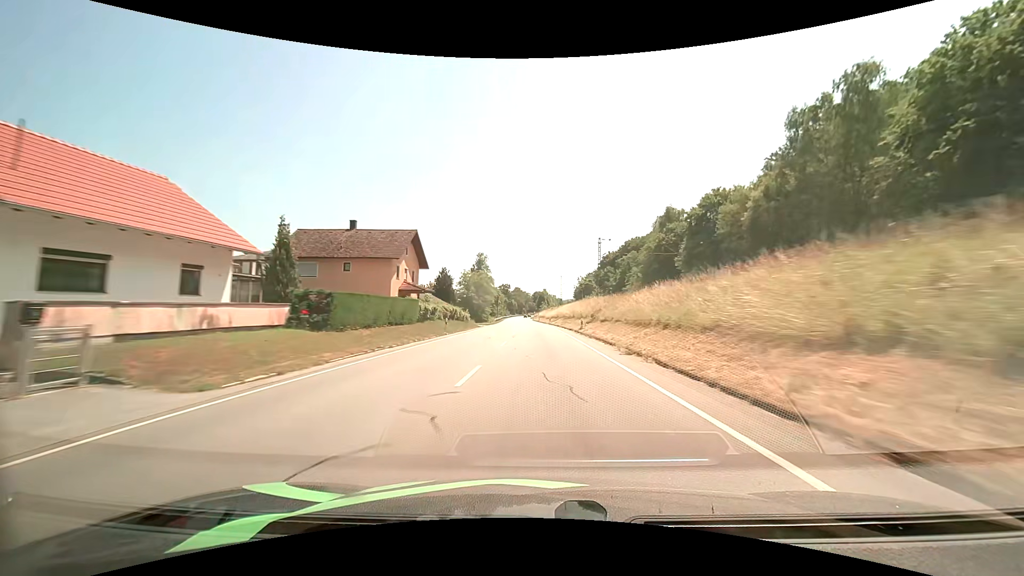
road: primary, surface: asphalt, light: Day
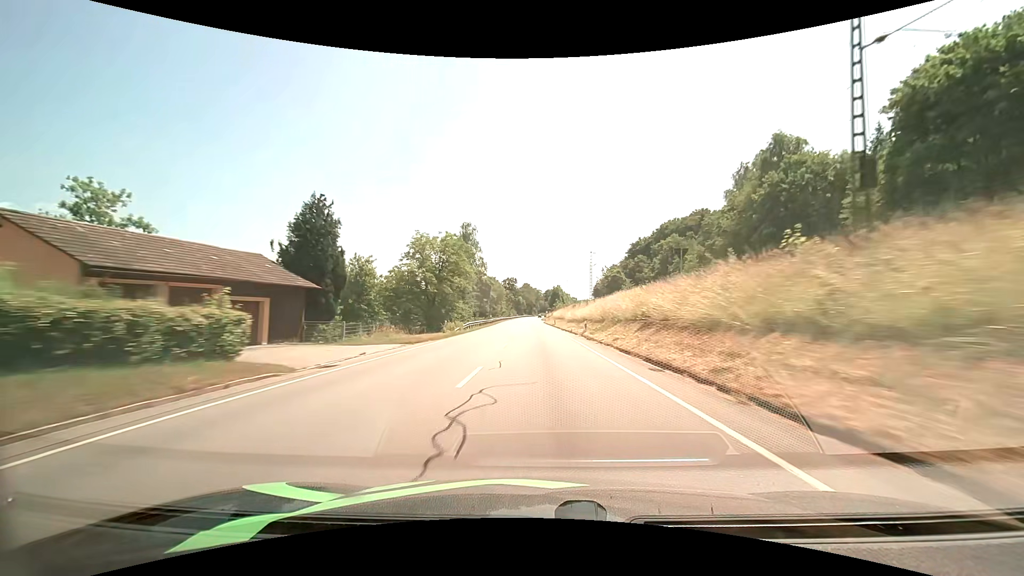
(-0.4, +49.0) m; -1°
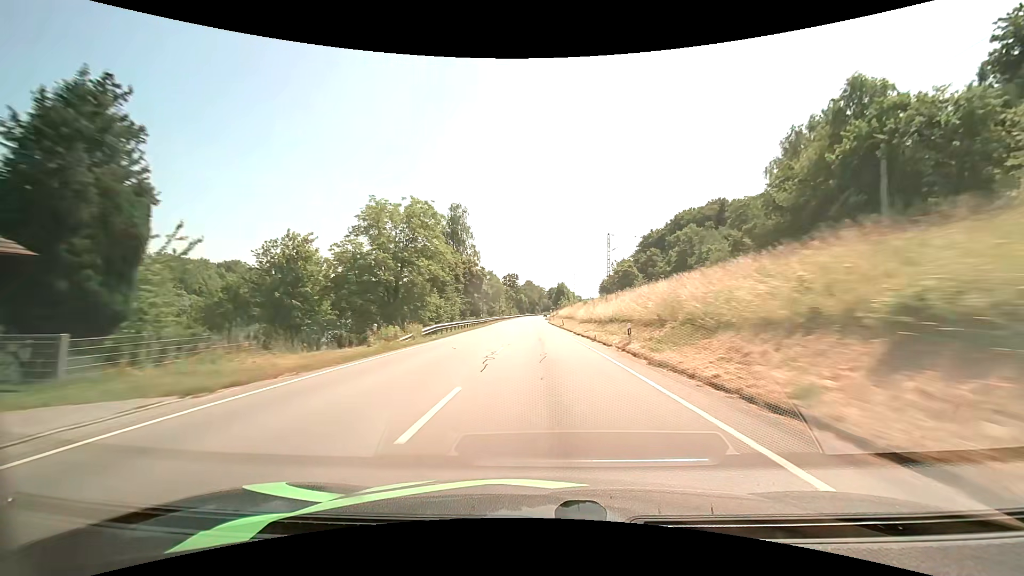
(0.0, +16.4) m; 0°
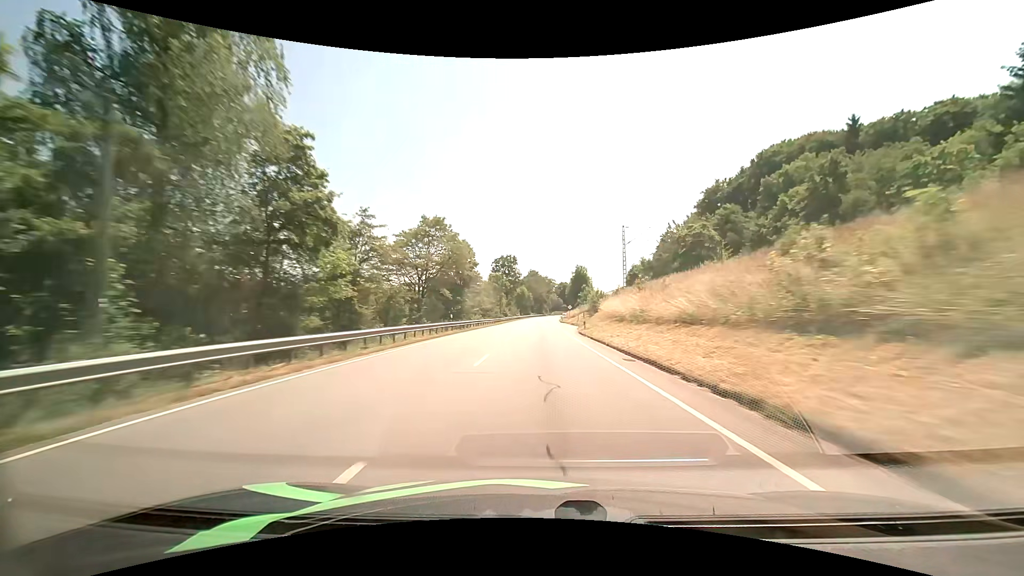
(-0.6, +65.9) m; -1°
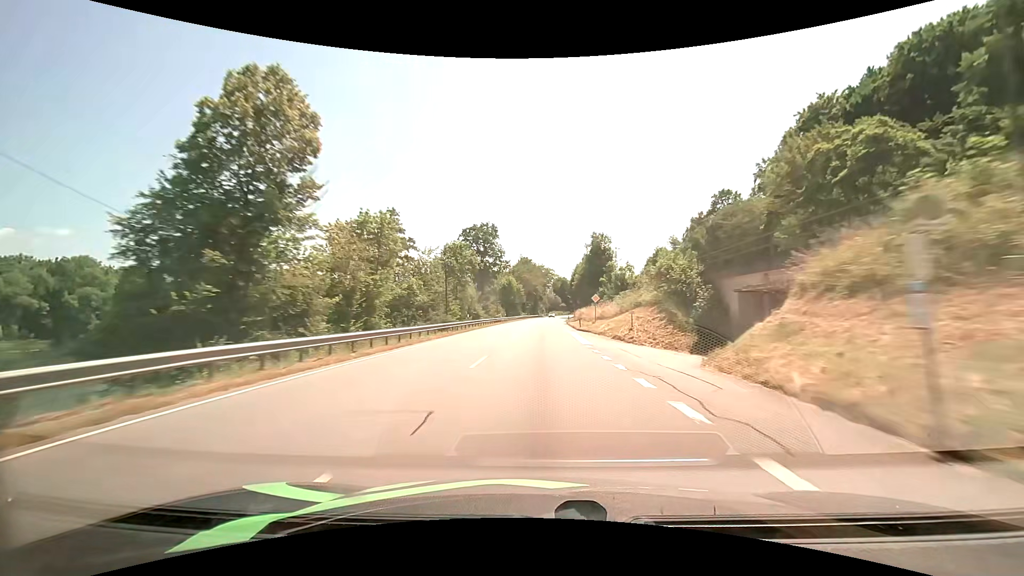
(0.0, +49.3) m; 0°
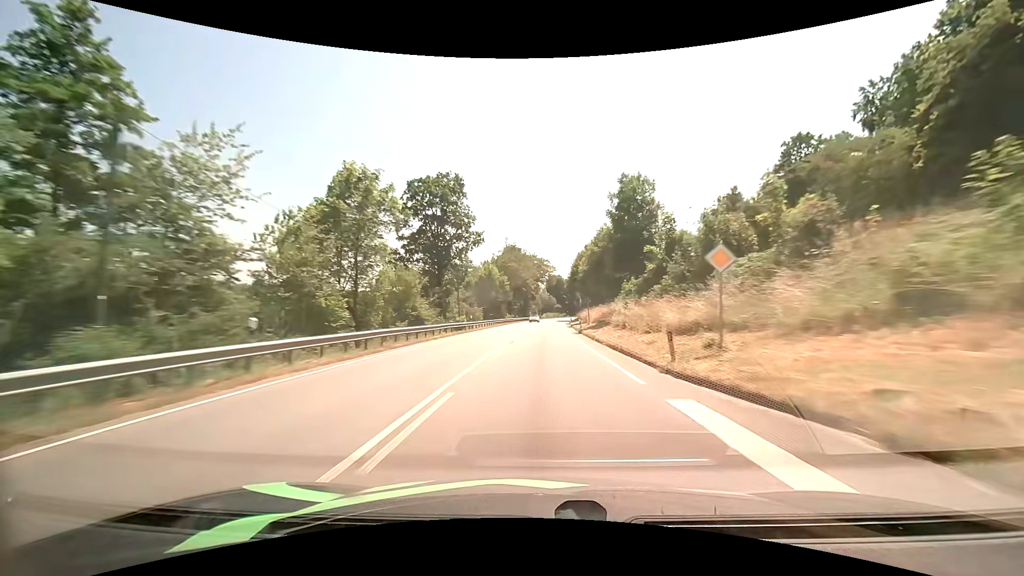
(+0.4, +32.6) m; +1°
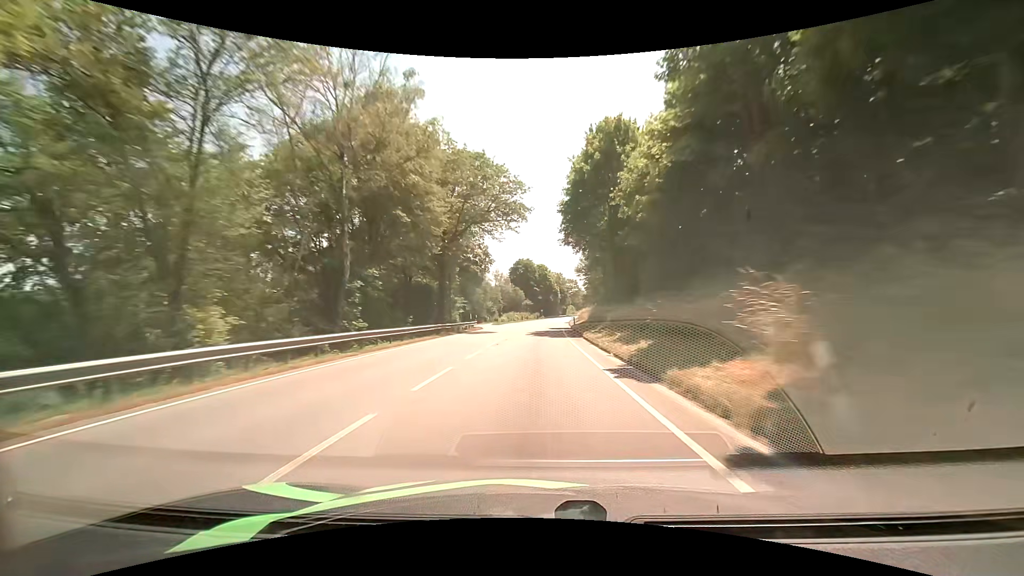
(+2.3, +81.1) m; +4°
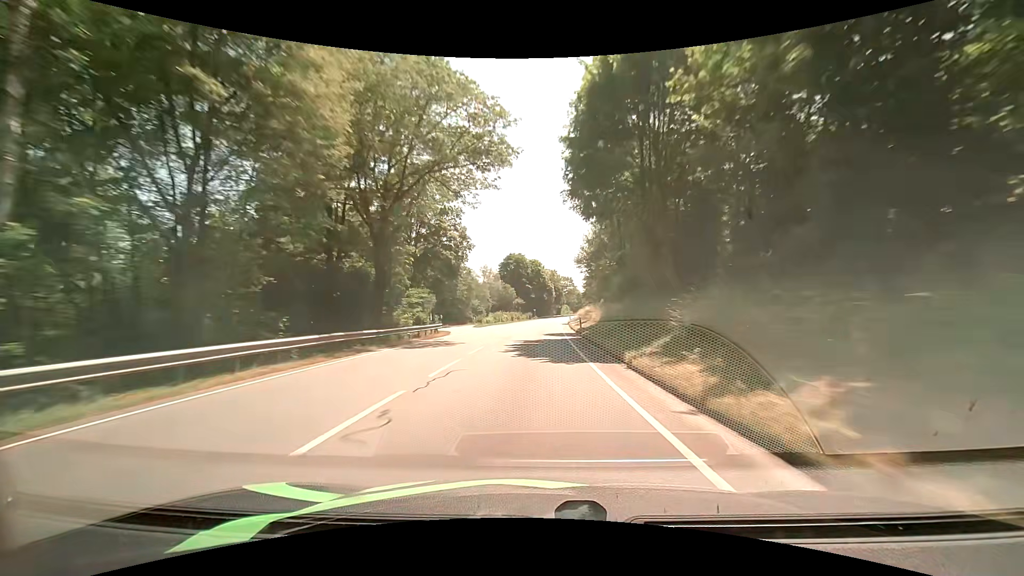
(+0.1, +16.2) m; +1°
(0, +10) (0, +20) (0, +30) (+1, +40) (+1, +50) (+1, +60) (+2, +70) (+2, +80) (+3, +90) (+3, +100) m
